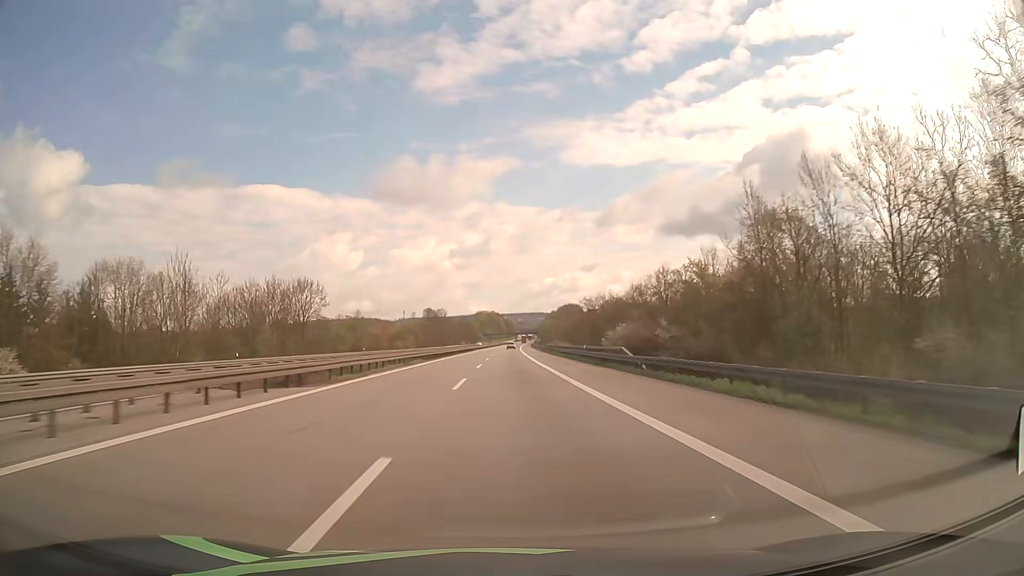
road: motorway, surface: asphalt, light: Day
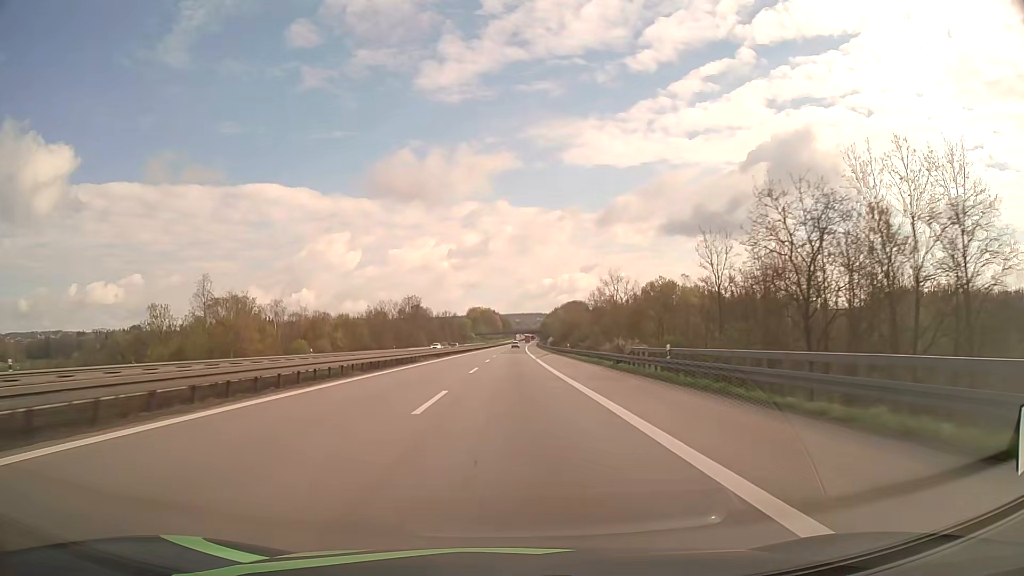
(+0.1, +79.9) m; 0°
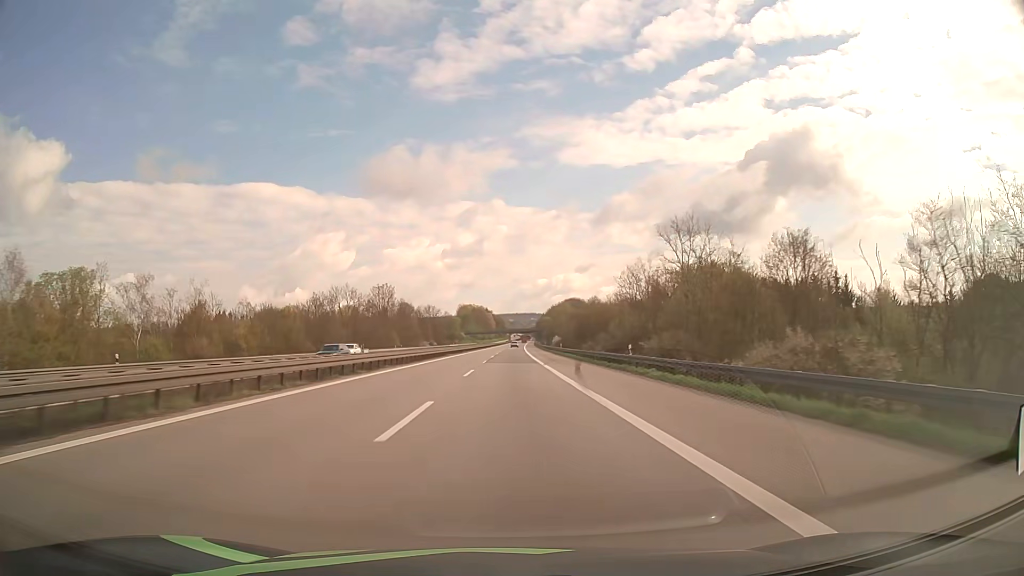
(+0.1, +39.7) m; 0°
(0, +10) (0, +20) (0, +30) (0, +40) (0, +50) (+1, +60) (+1, +70) (+1, +80) (+1, +90) (+1, +100) m
